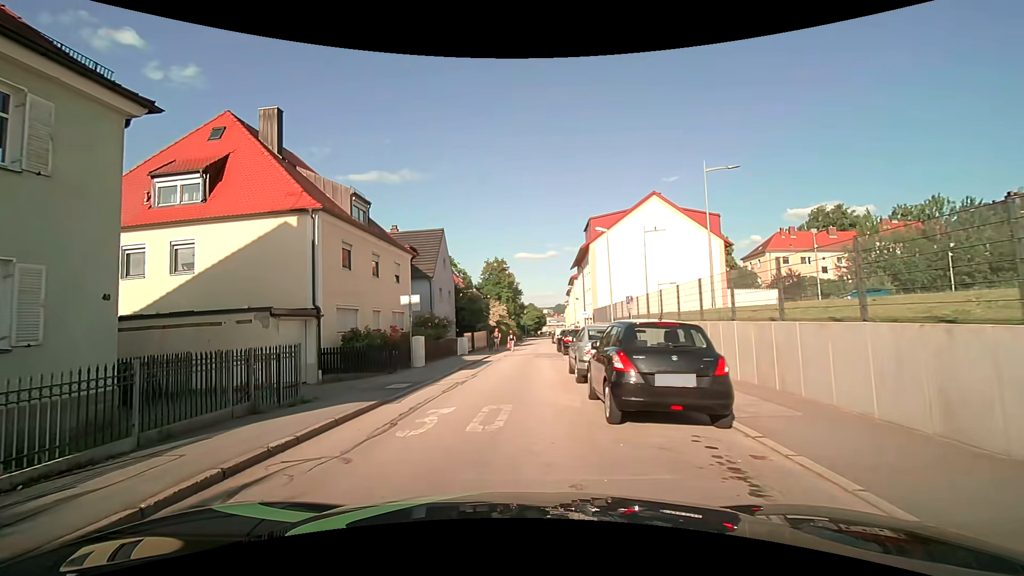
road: residential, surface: asphalt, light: Day
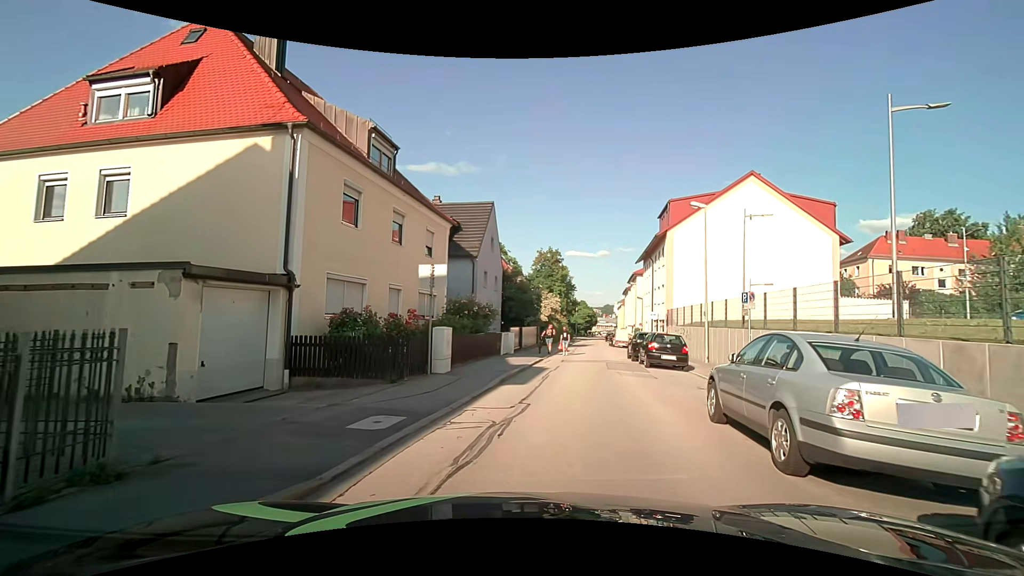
(-0.7, +7.1) m; -6°
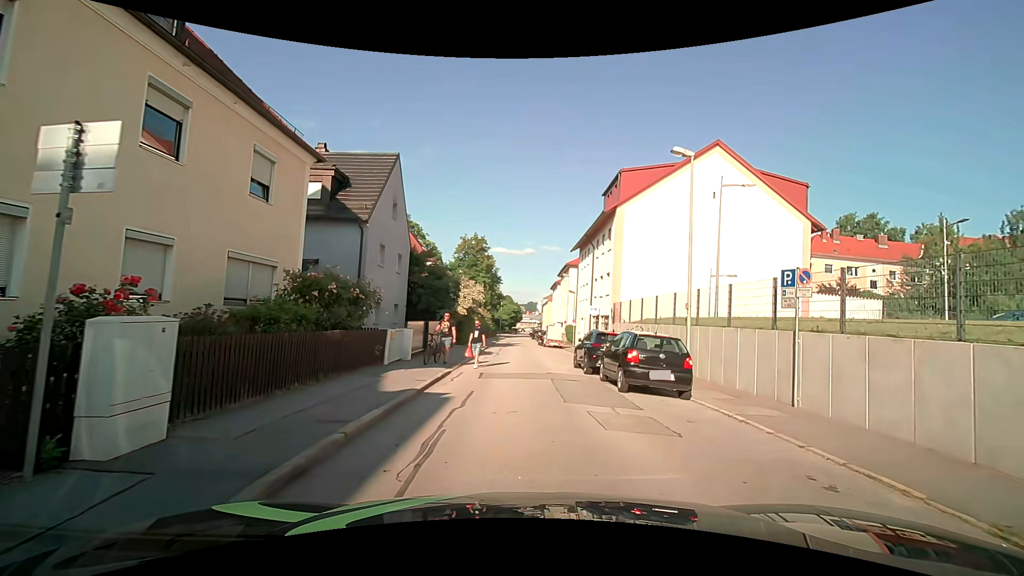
(+0.5, +8.6) m; +9°
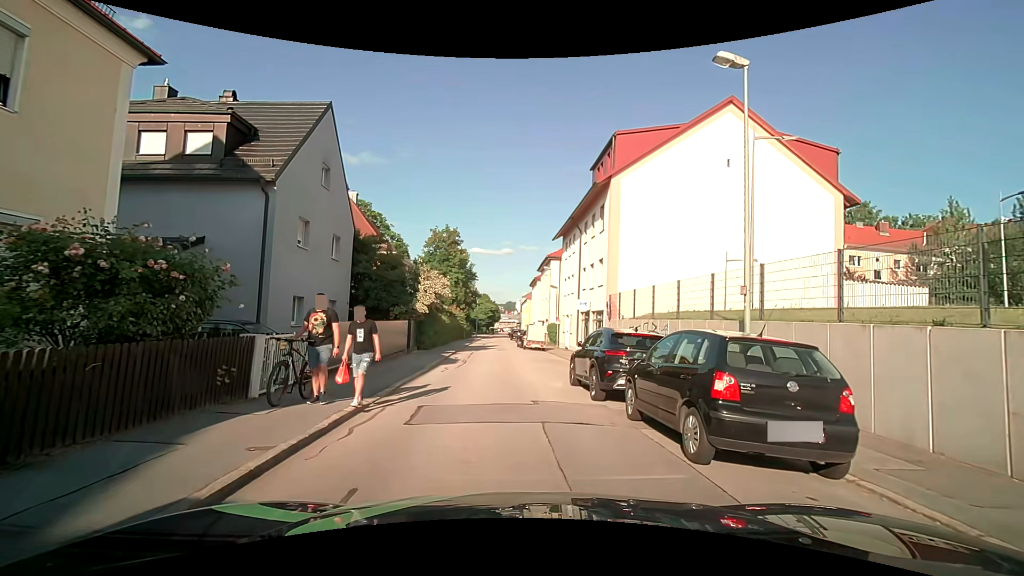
(+0.1, +6.3) m; +2°
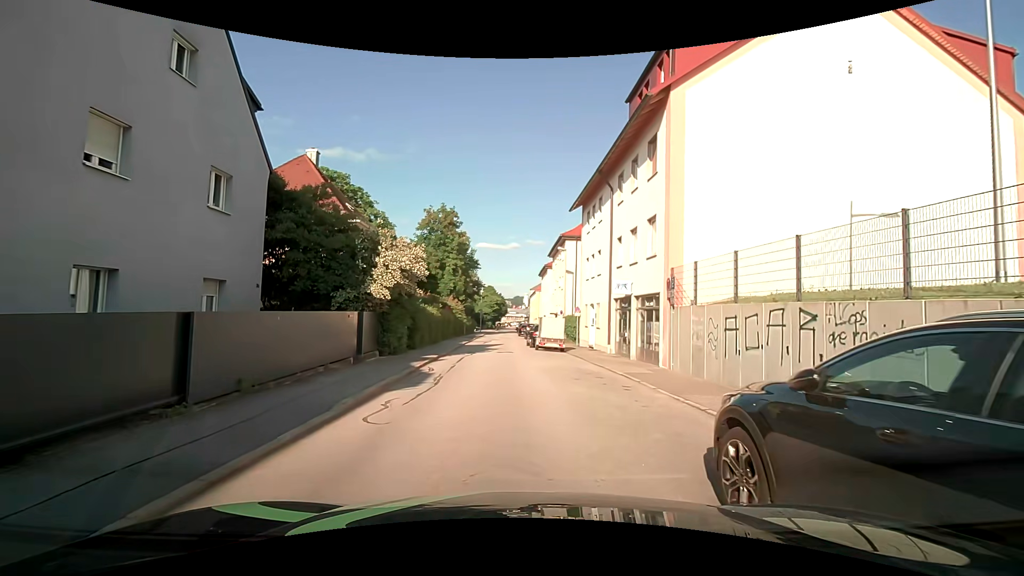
(-0.1, +9.3) m; -1°
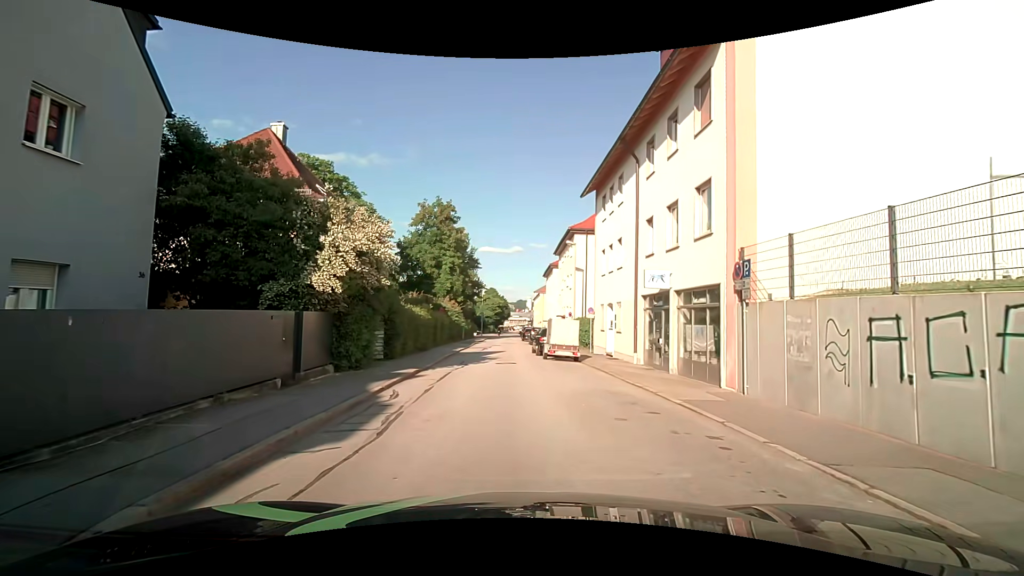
(0.0, +5.0) m; -1°
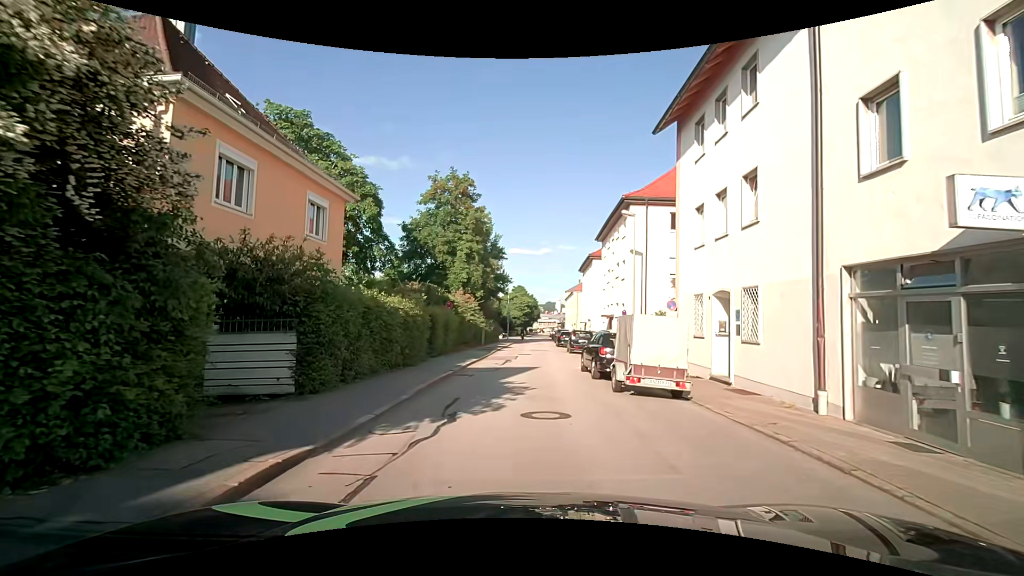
(-0.1, +10.6) m; -1°
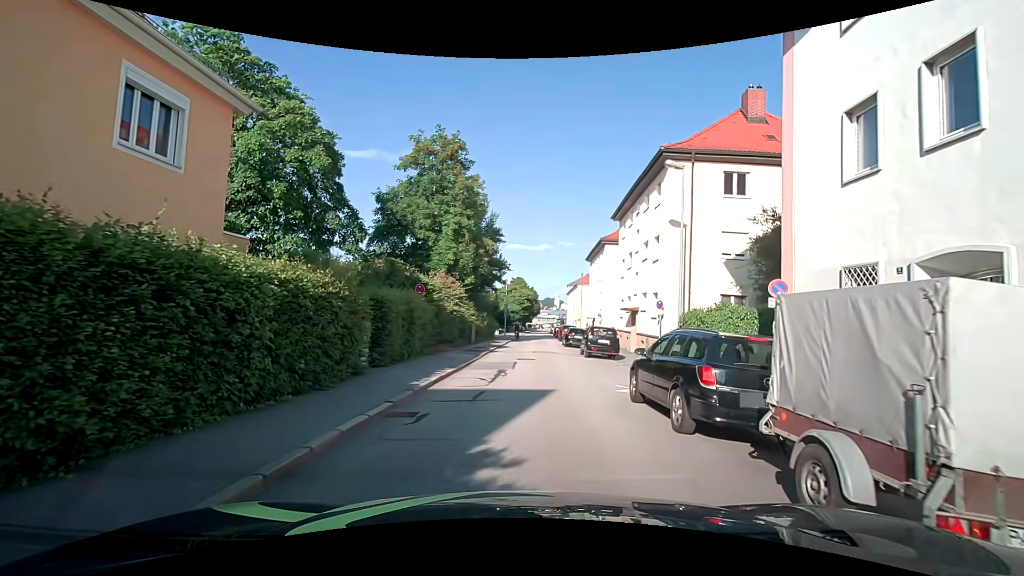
(-0.2, +7.9) m; -2°
